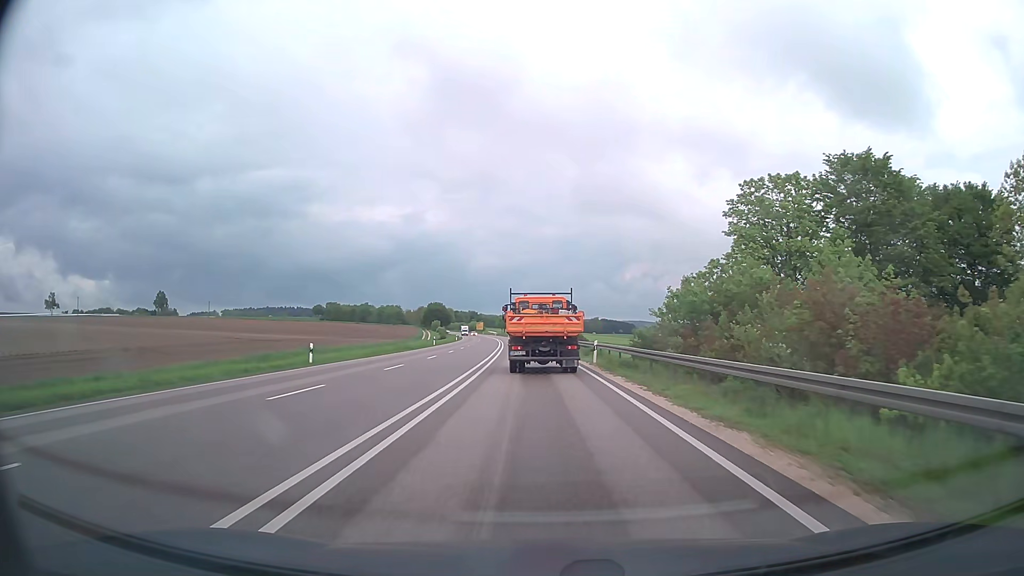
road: primary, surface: asphalt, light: Day
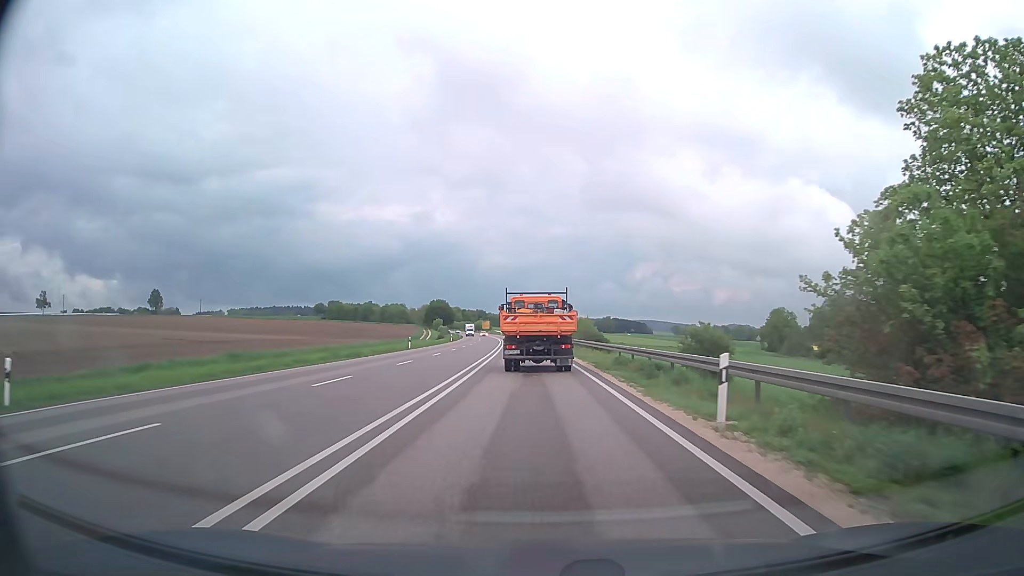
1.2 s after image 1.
(-0.1, +20.6) m; -1°
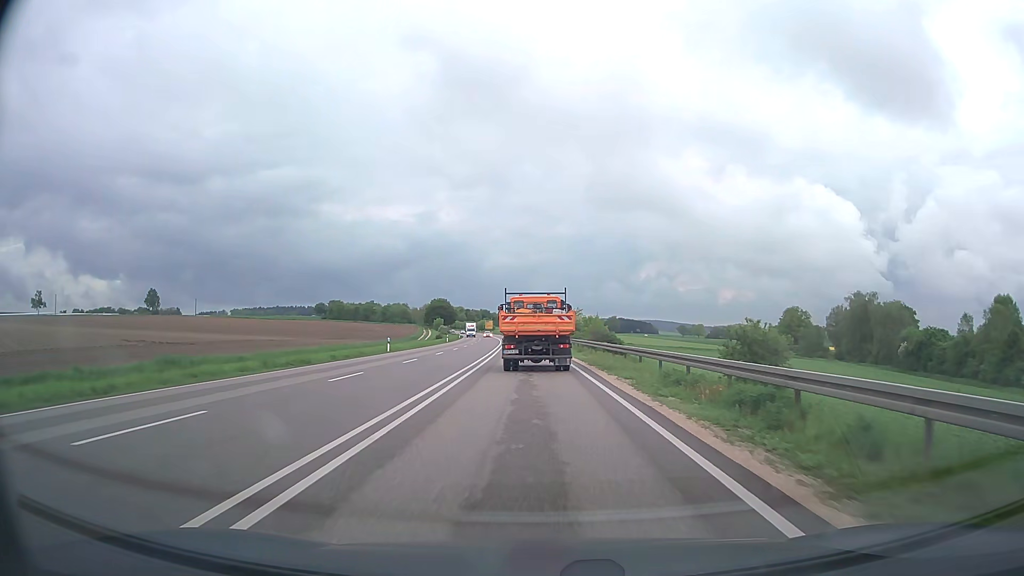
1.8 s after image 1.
(0.0, +10.2) m; 0°
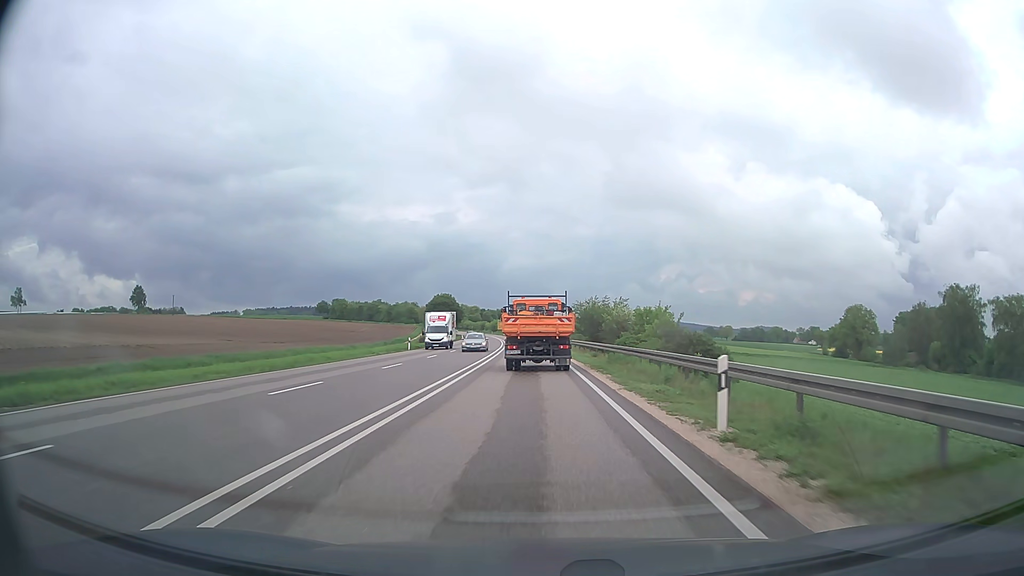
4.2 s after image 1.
(-0.6, +40.6) m; -2°
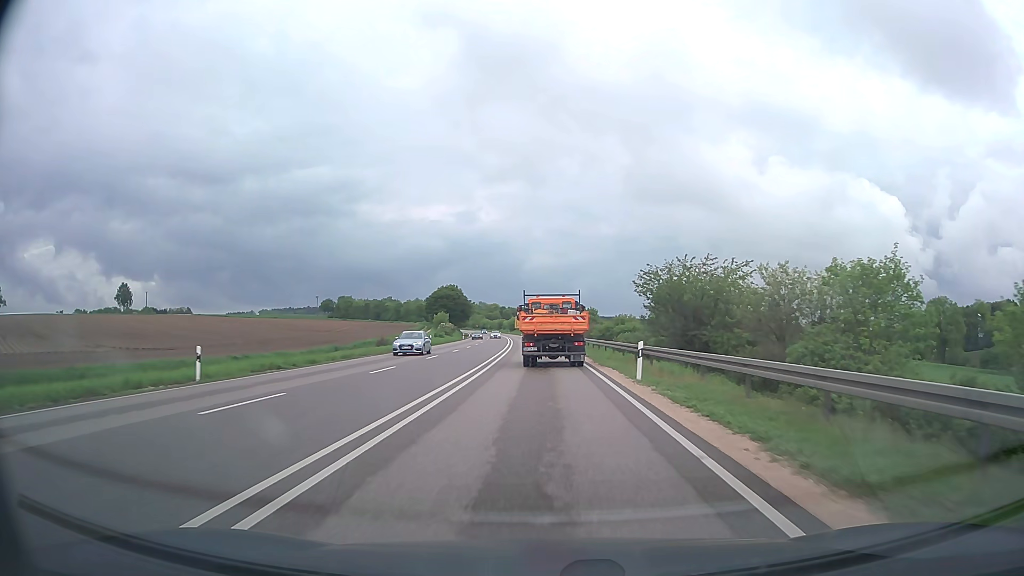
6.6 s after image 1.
(-0.7, +40.5) m; -2°
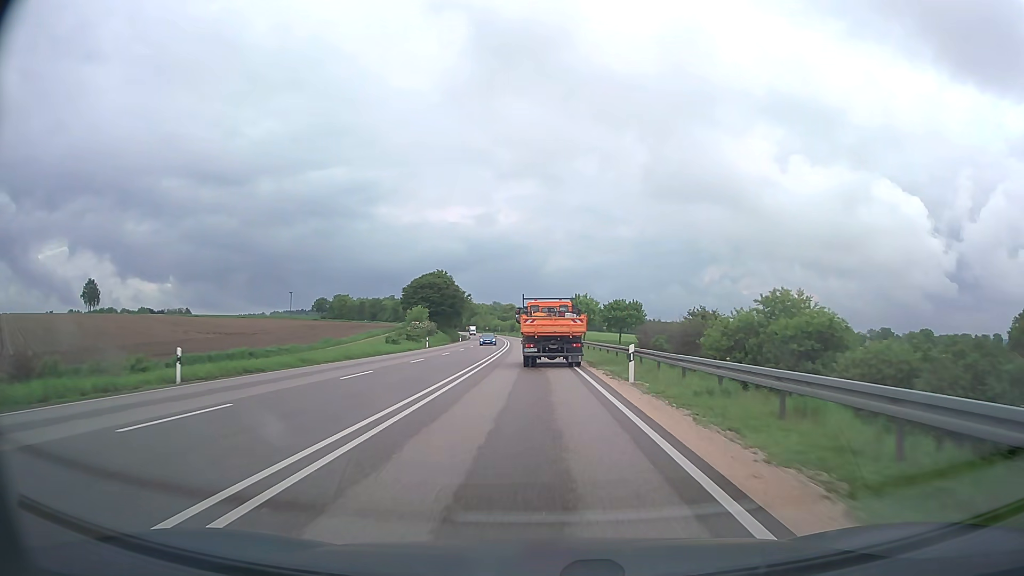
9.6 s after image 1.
(-0.2, +50.7) m; -2°
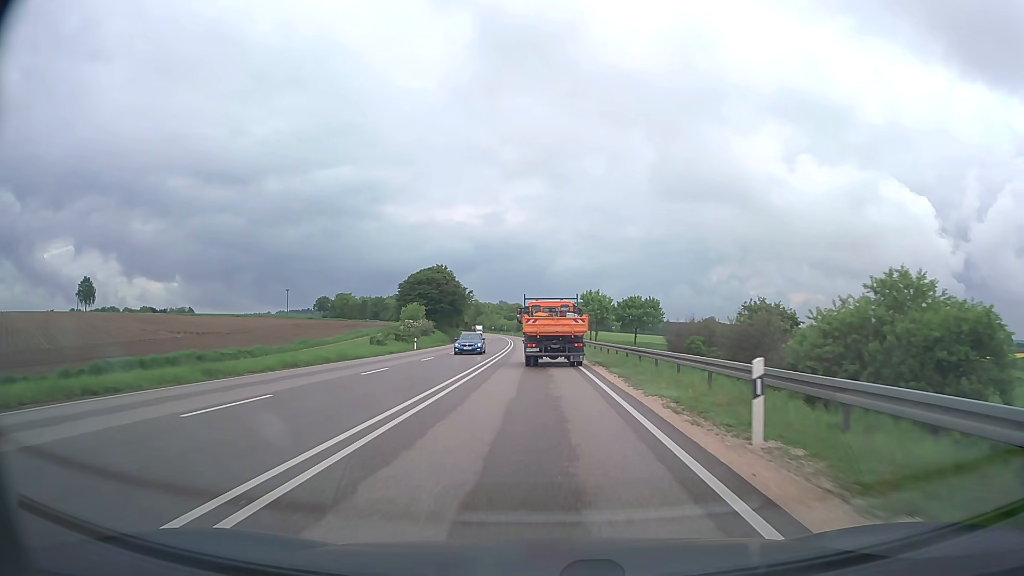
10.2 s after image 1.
(0.0, +10.2) m; 0°
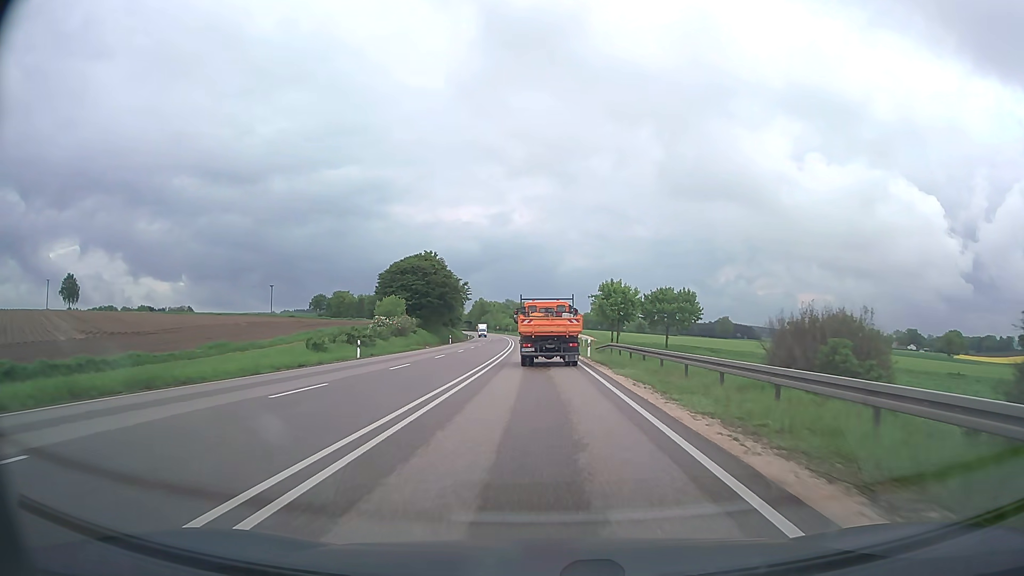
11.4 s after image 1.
(-0.2, +20.5) m; -1°
(0, +10) (0, +20) (0, +30) (-1, +40) (-1, +50) (-1, +60) (-2, +70) (-2, +80) (-2, +90) (-3, +100) m
